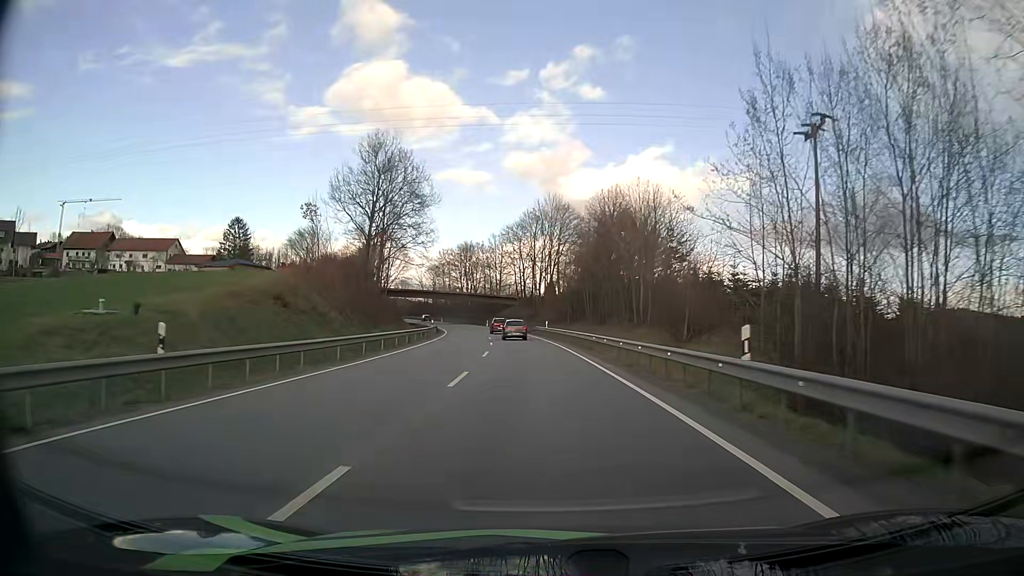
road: primary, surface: asphalt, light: Day
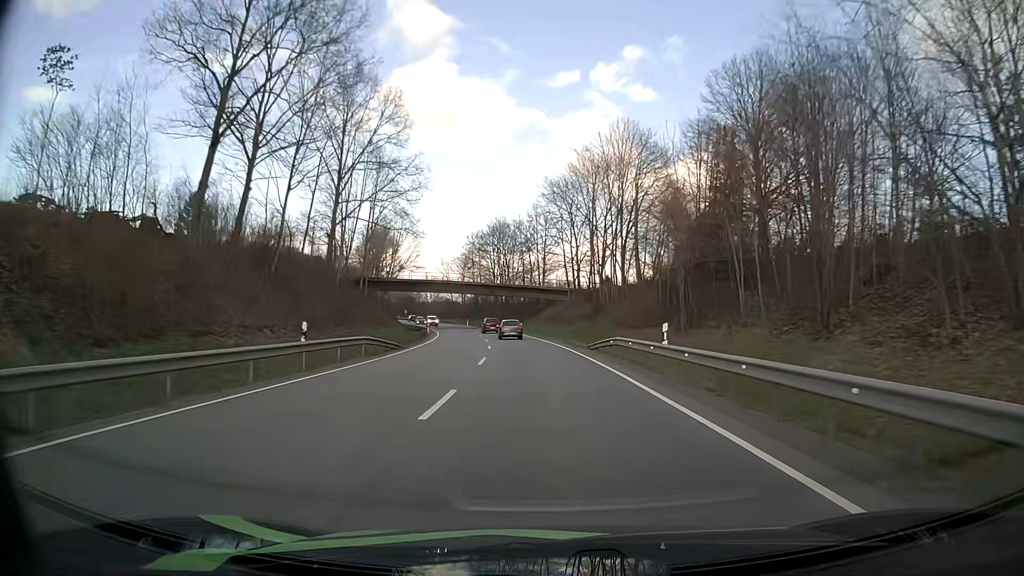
(-1.6, +41.1) m; -4°
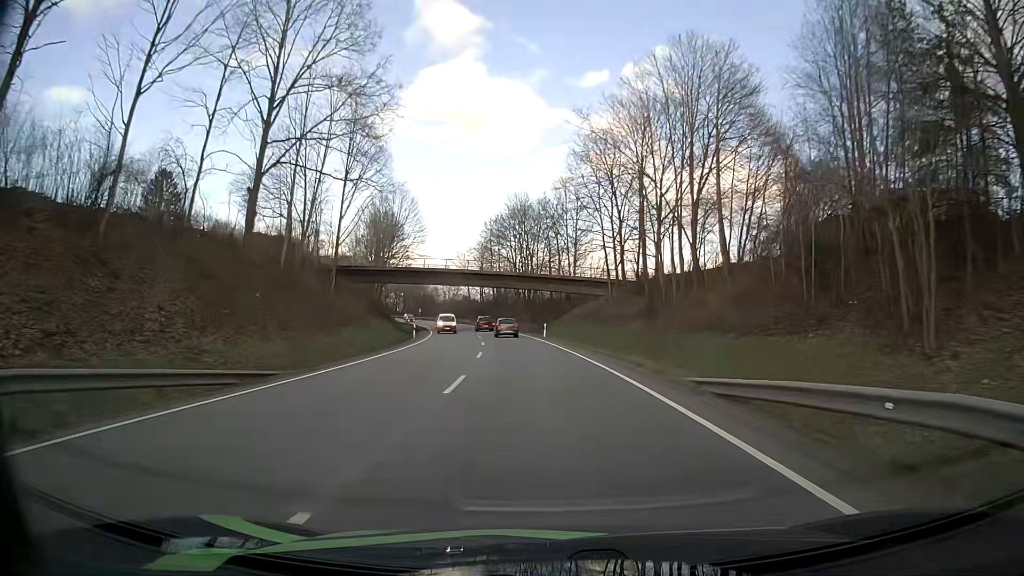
(-0.4, +20.9) m; -2°
(0, +10) (0, +20) (-1, +30) (-2, +40) (-3, +50) (-5, +60) (-6, +70) (-8, +79) (-10, +89) (-12, +99) m
